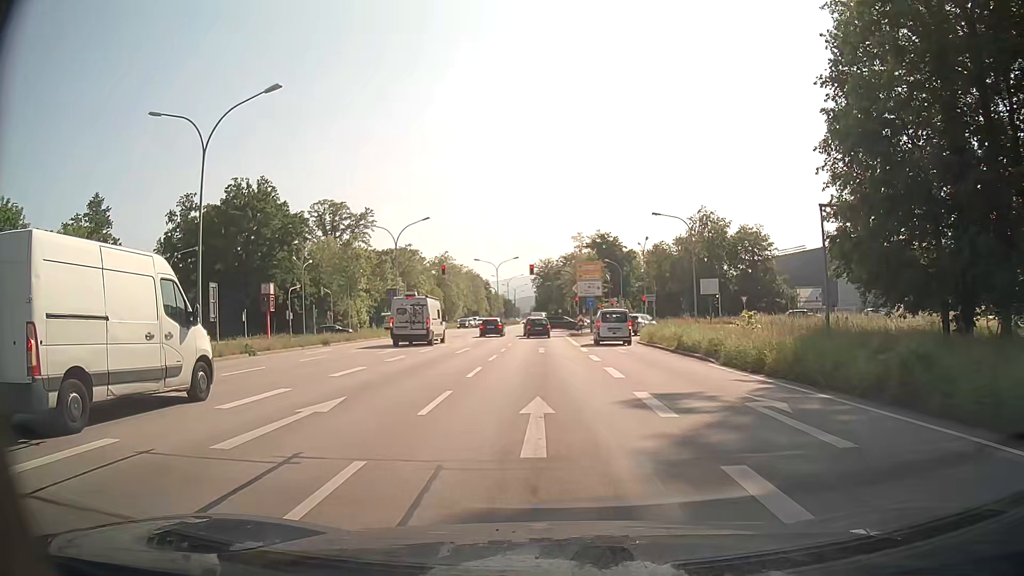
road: primary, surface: asphalt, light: Day
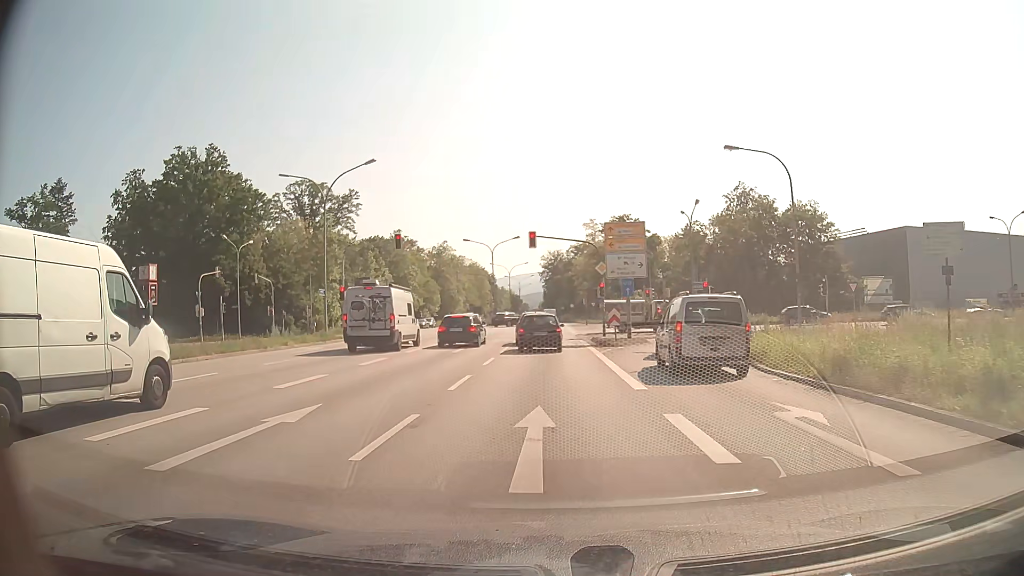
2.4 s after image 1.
(-0.2, +20.9) m; -1°
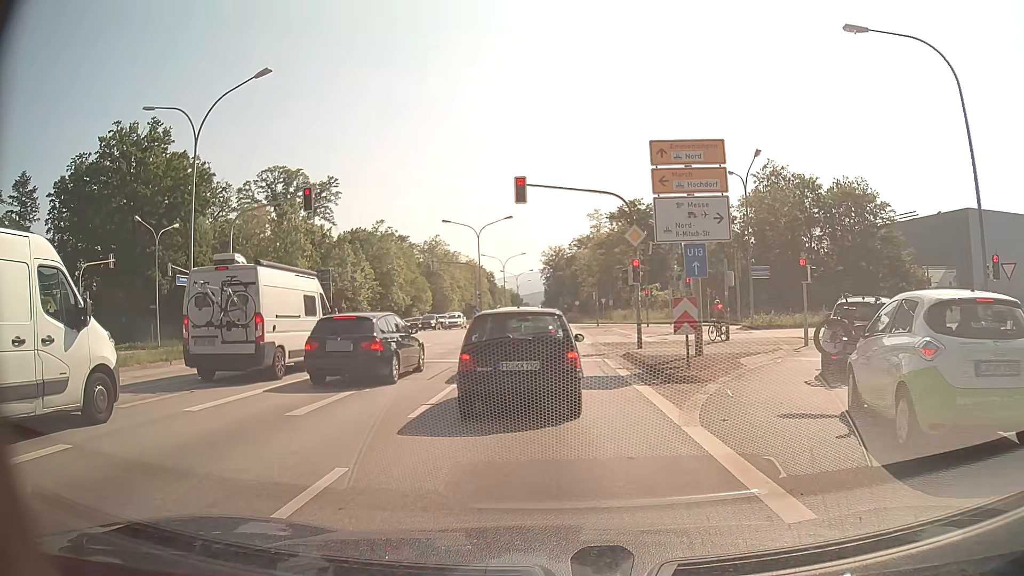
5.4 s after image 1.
(0.0, +14.9) m; +1°
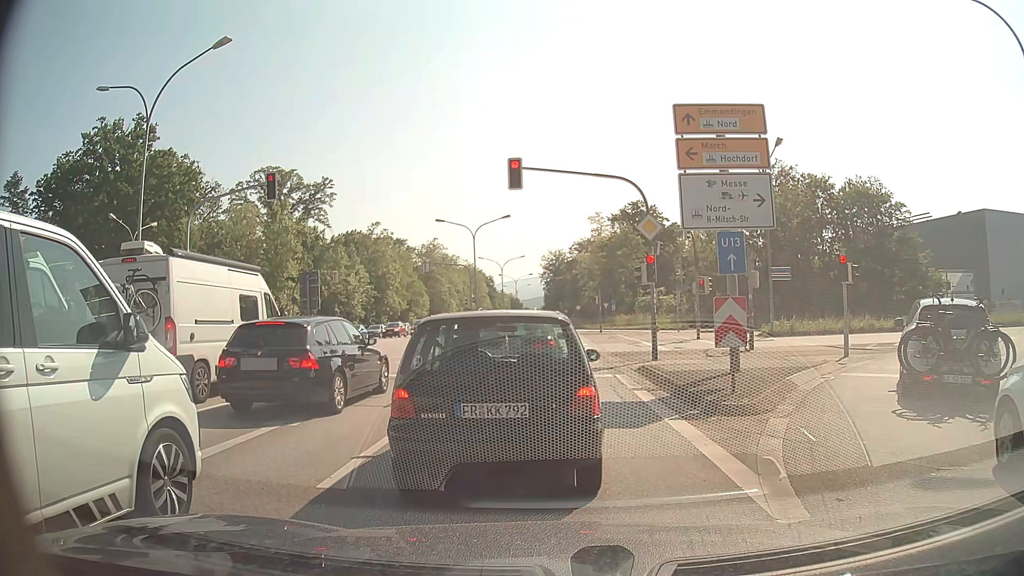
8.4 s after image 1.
(-0.1, +3.3) m; -2°
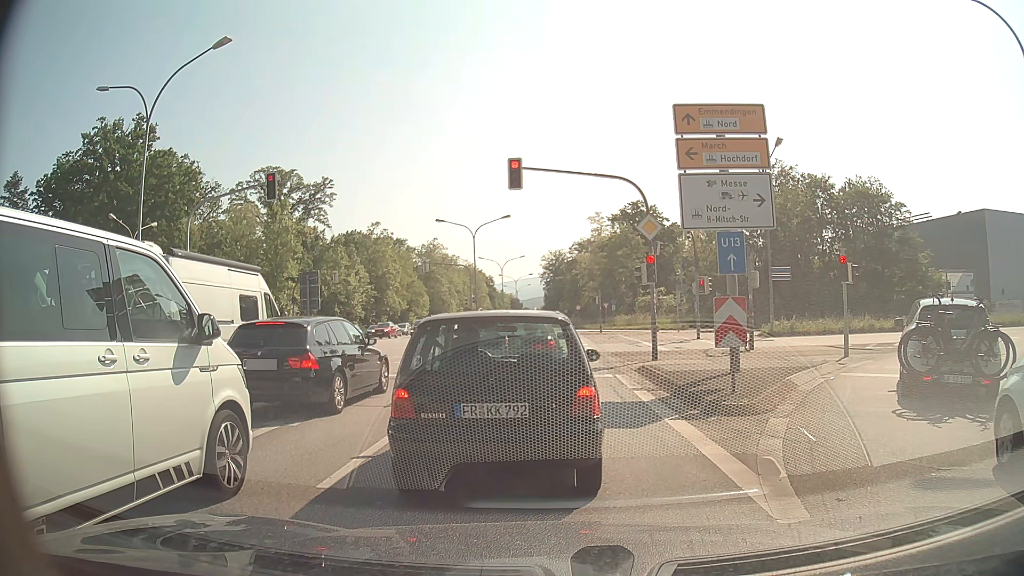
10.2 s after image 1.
(0.0, 0.0) m; 0°
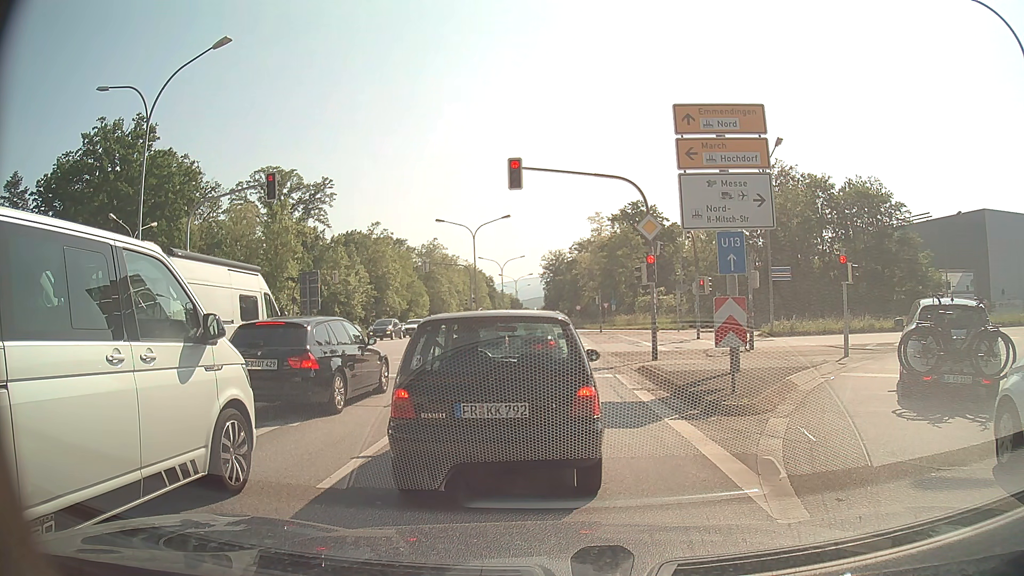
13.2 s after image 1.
(0.0, 0.0) m; 0°
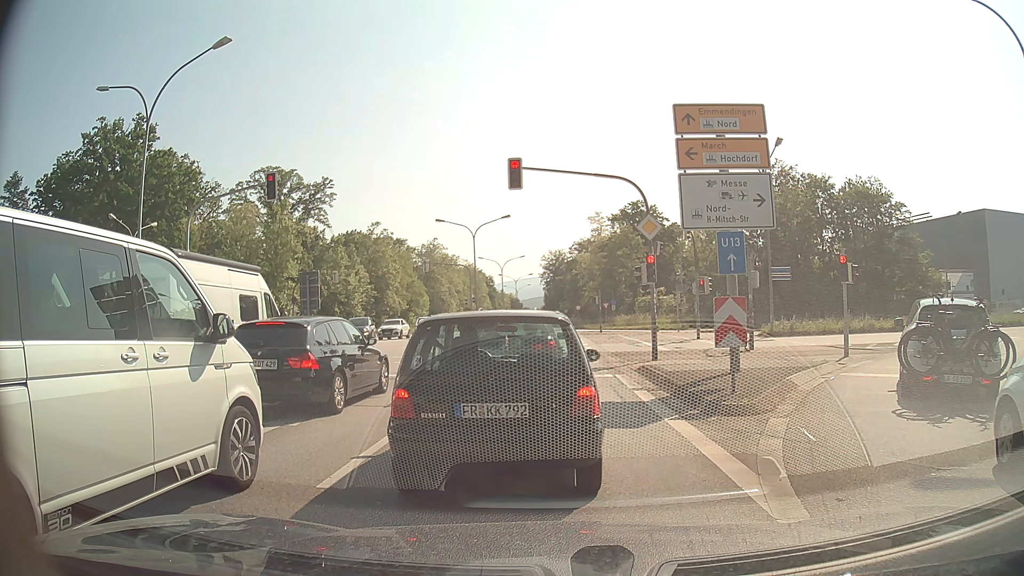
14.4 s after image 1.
(0.0, 0.0) m; 0°
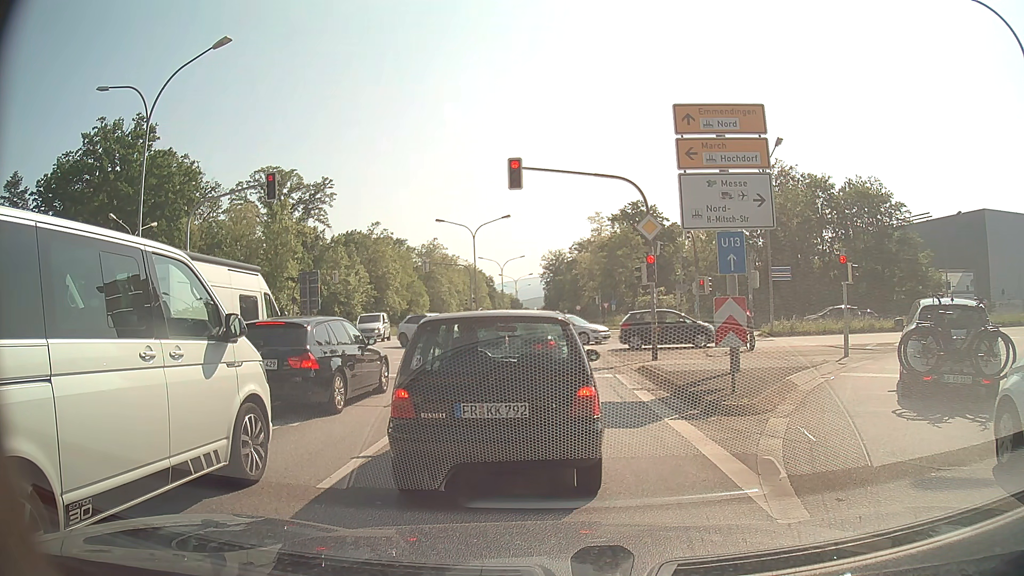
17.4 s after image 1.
(0.0, 0.0) m; 0°
